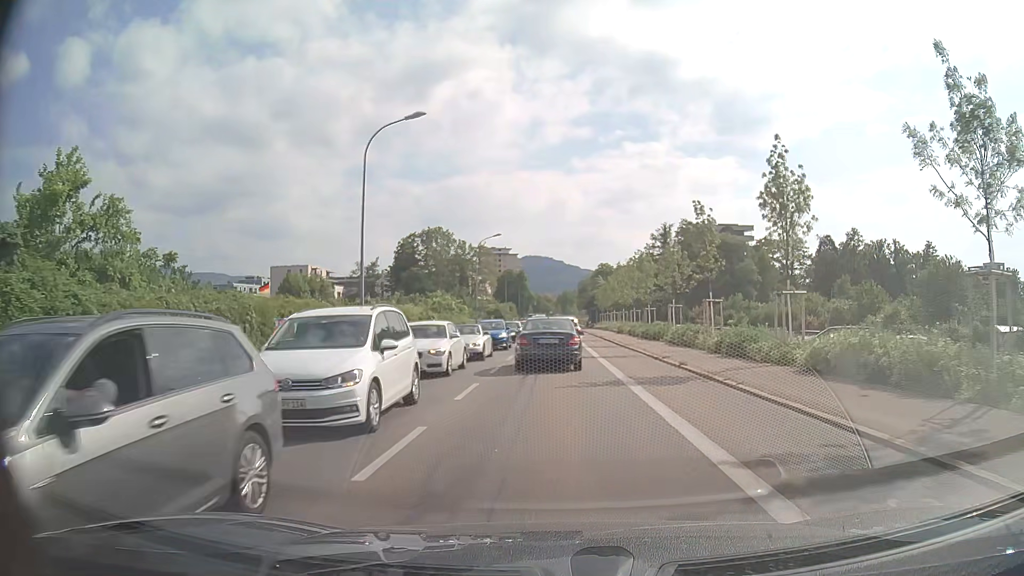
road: secondary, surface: asphalt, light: Day
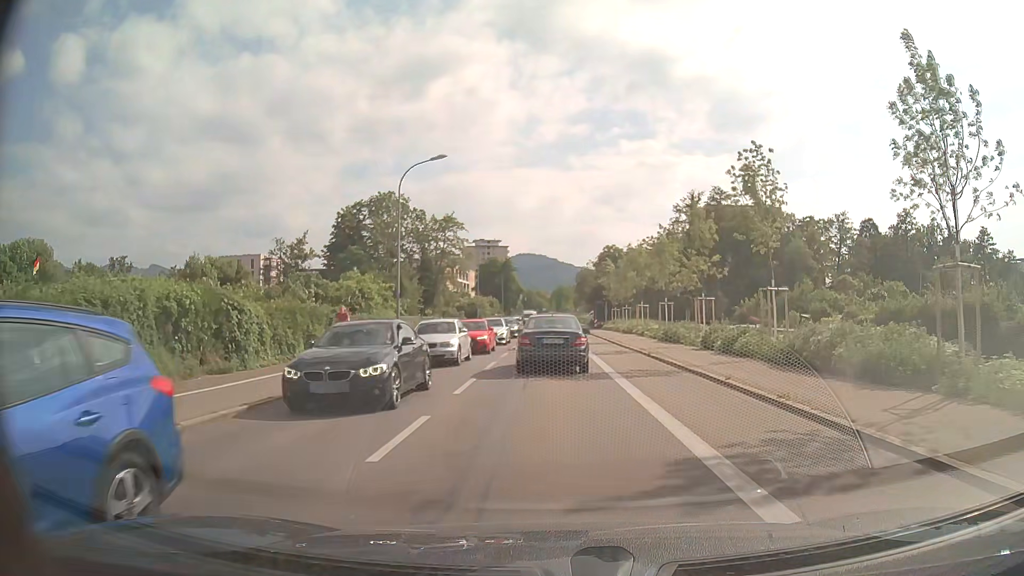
(+0.1, +29.2) m; +1°
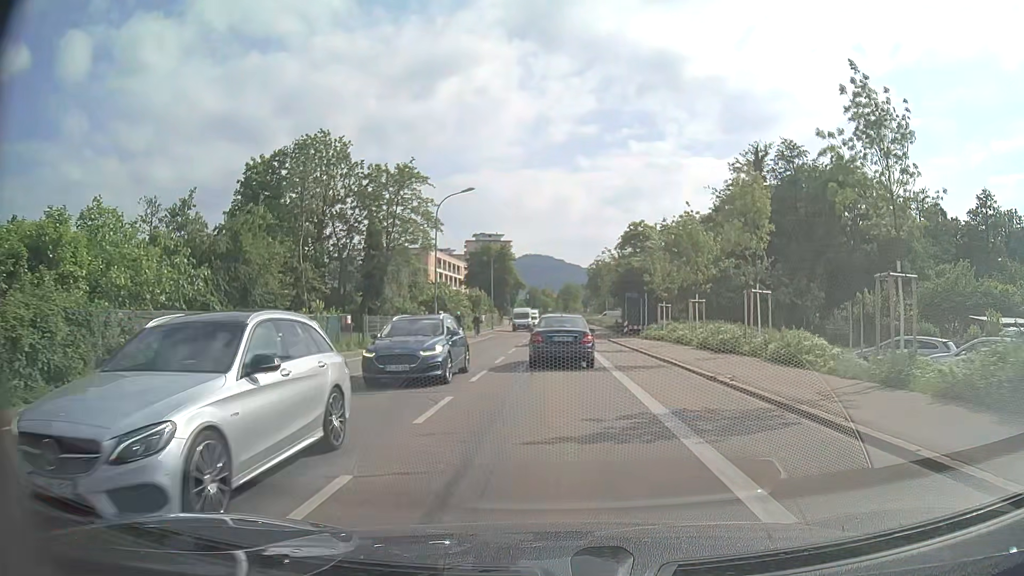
(-0.1, +27.7) m; -1°
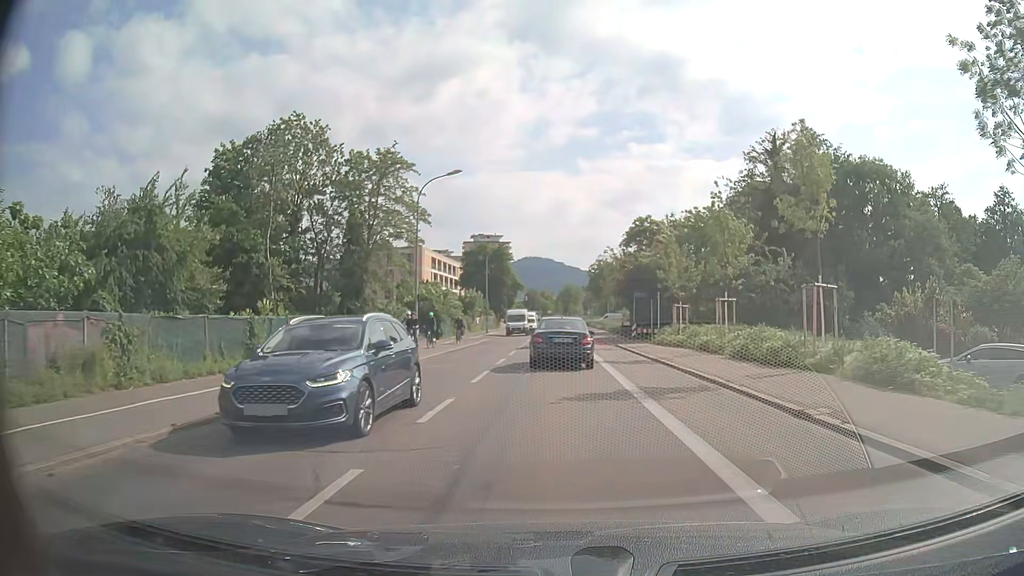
(0.0, +5.7) m; 0°
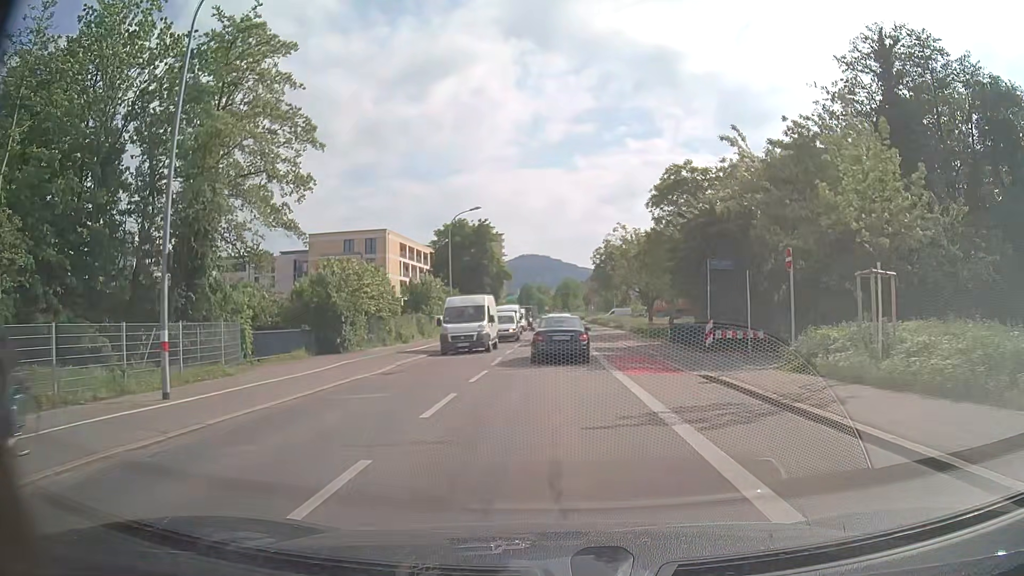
(0.0, +23.8) m; 0°
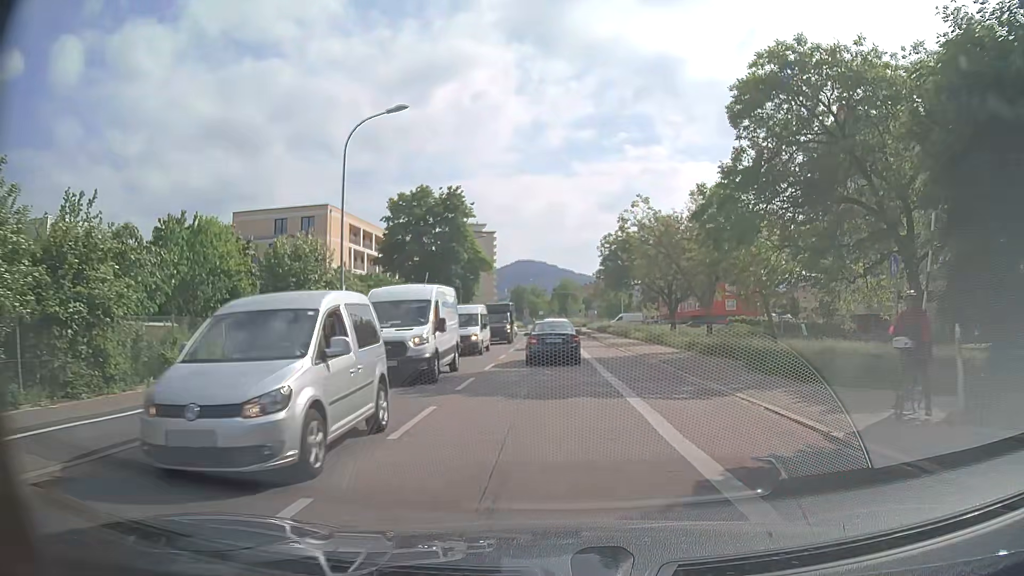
(+0.1, +24.3) m; 0°
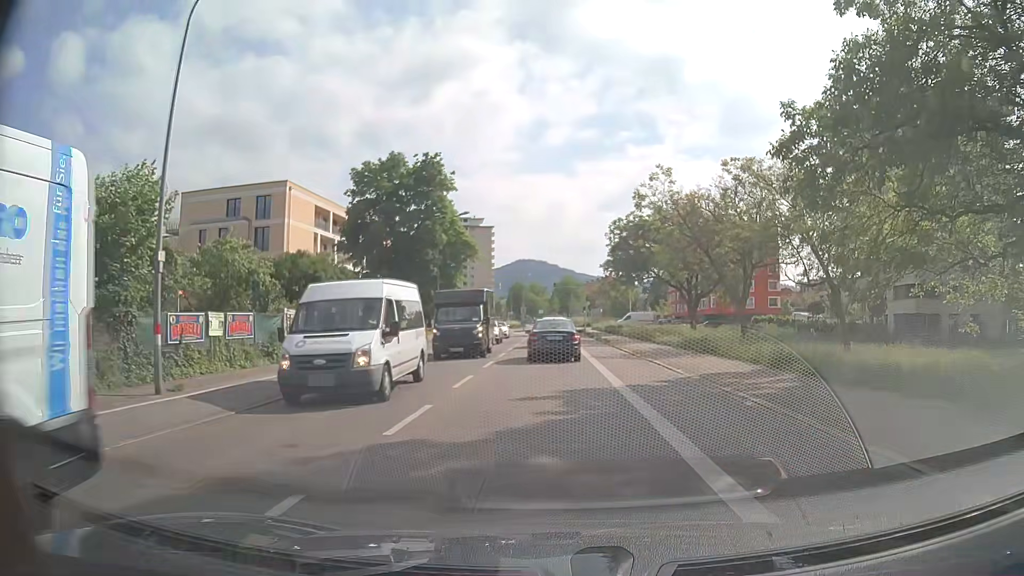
(+0.1, +12.0) m; 0°
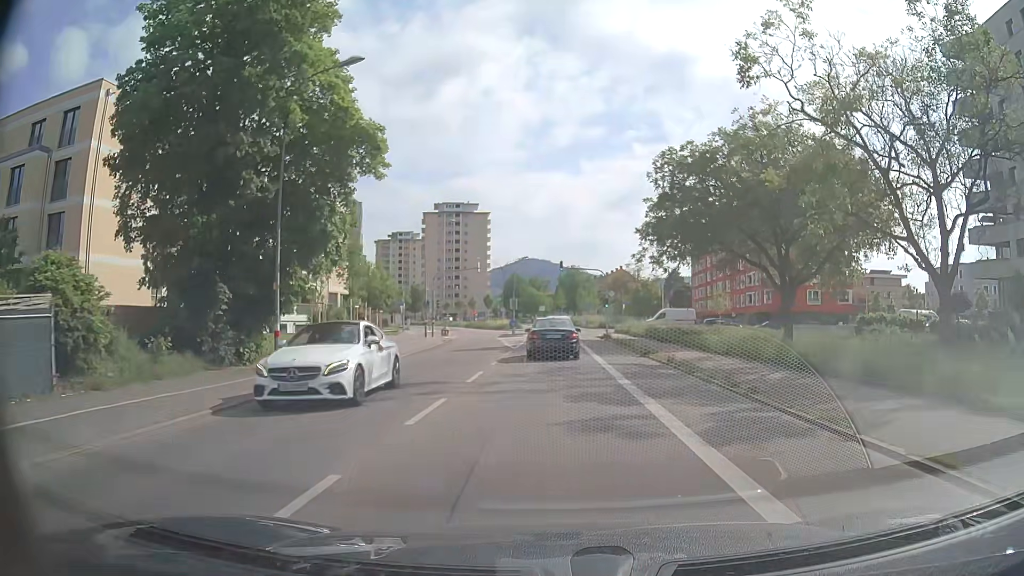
(-0.2, +29.3) m; 0°
(0, +10) (0, +20) (0, +30) (0, +40) (0, +50) (0, +60) (0, +70) (-1, +80) (-2, +90) (-4, +100) m
